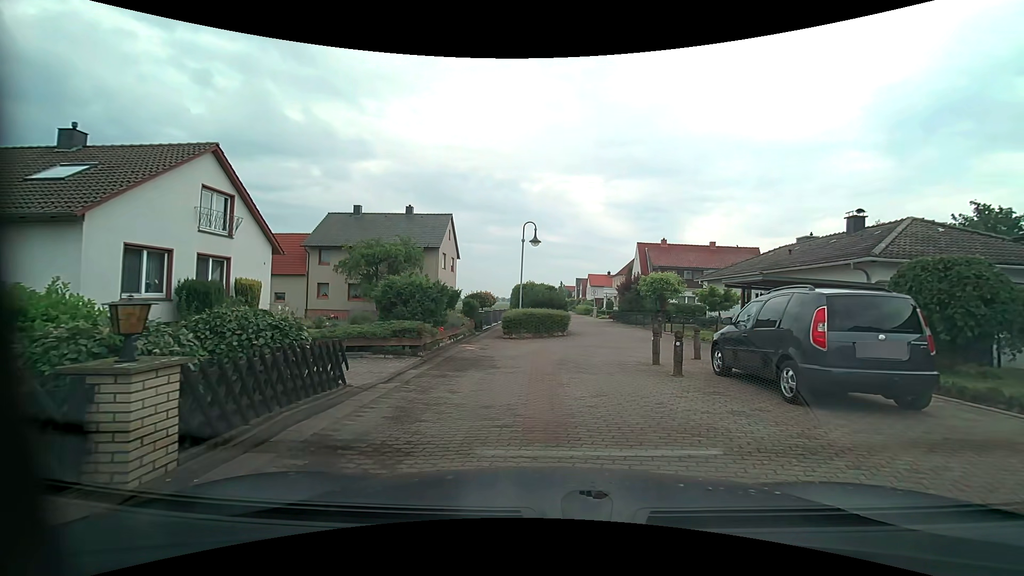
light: Day
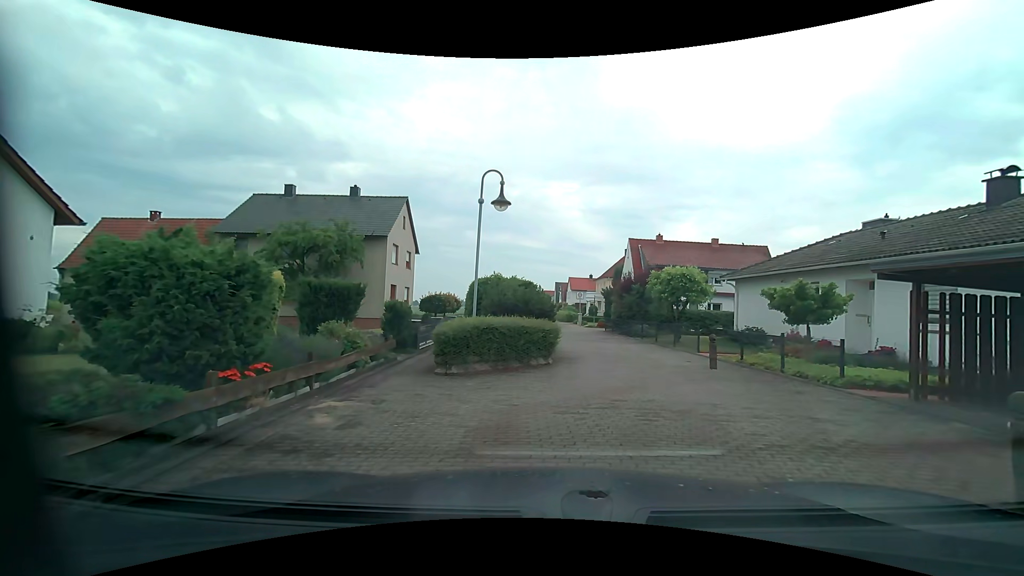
(+0.2, +8.9) m; +4°
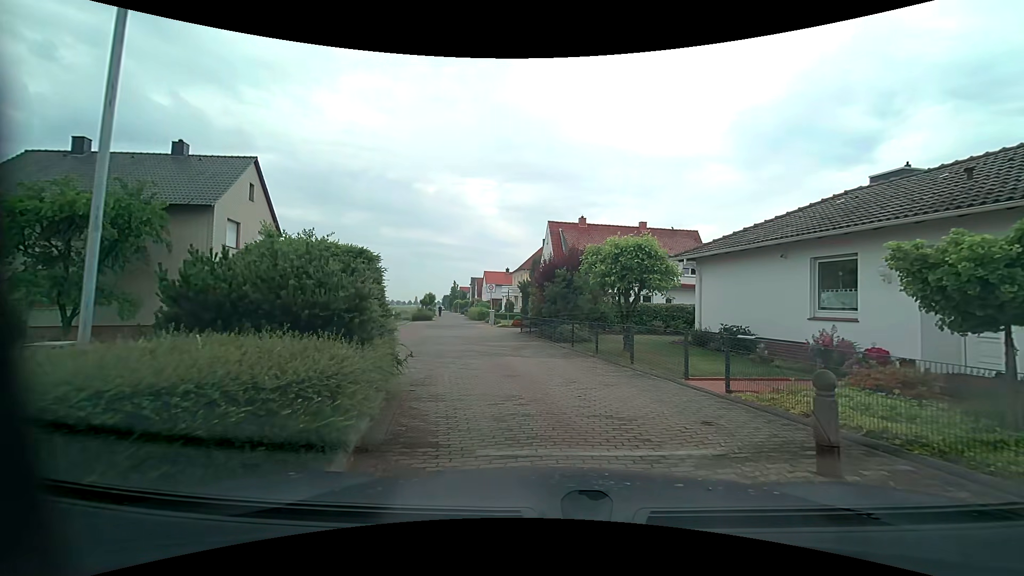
(+0.7, +8.5) m; +9°
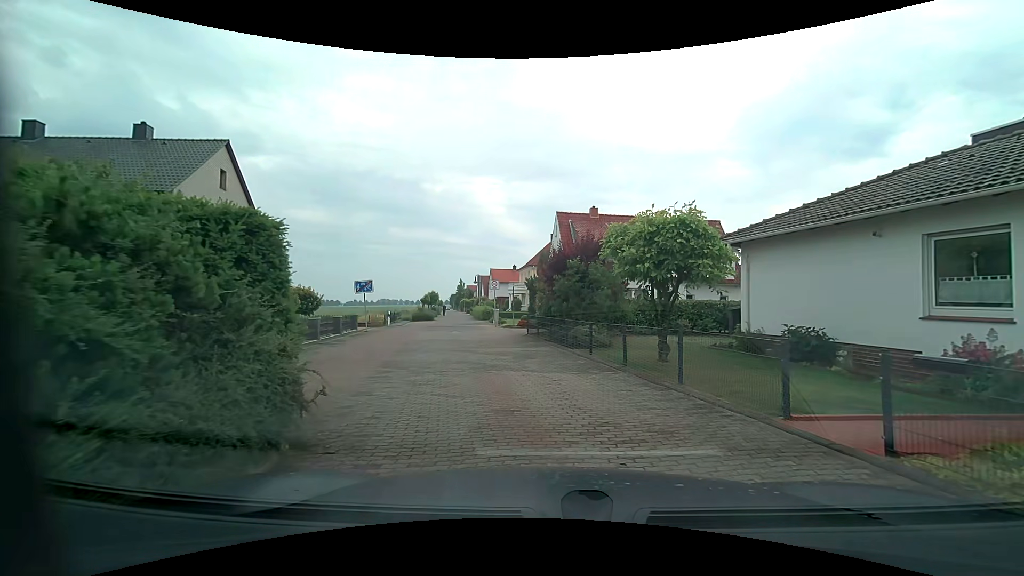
(0.0, +3.4) m; 0°
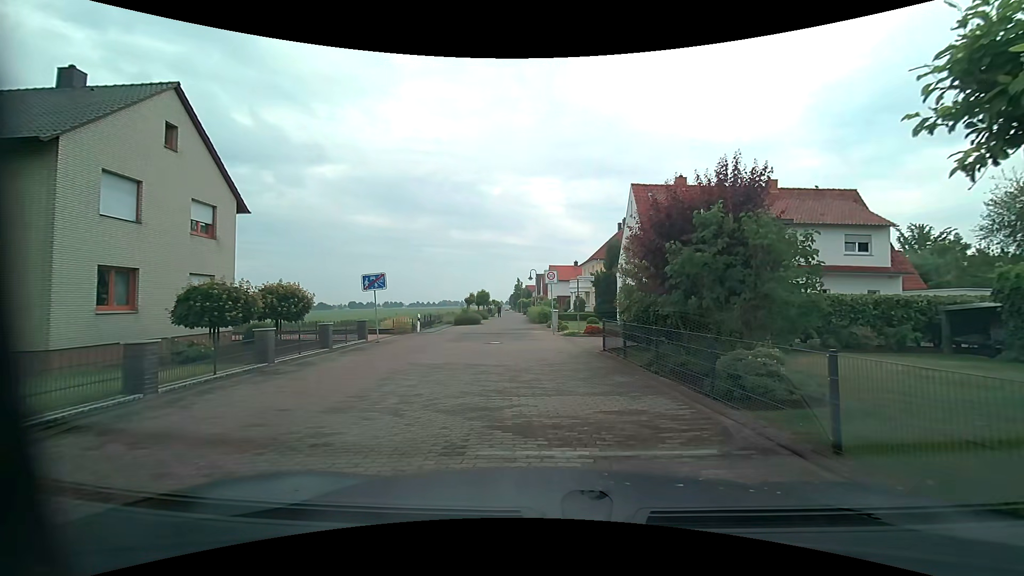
(-0.6, +8.5) m; -6°
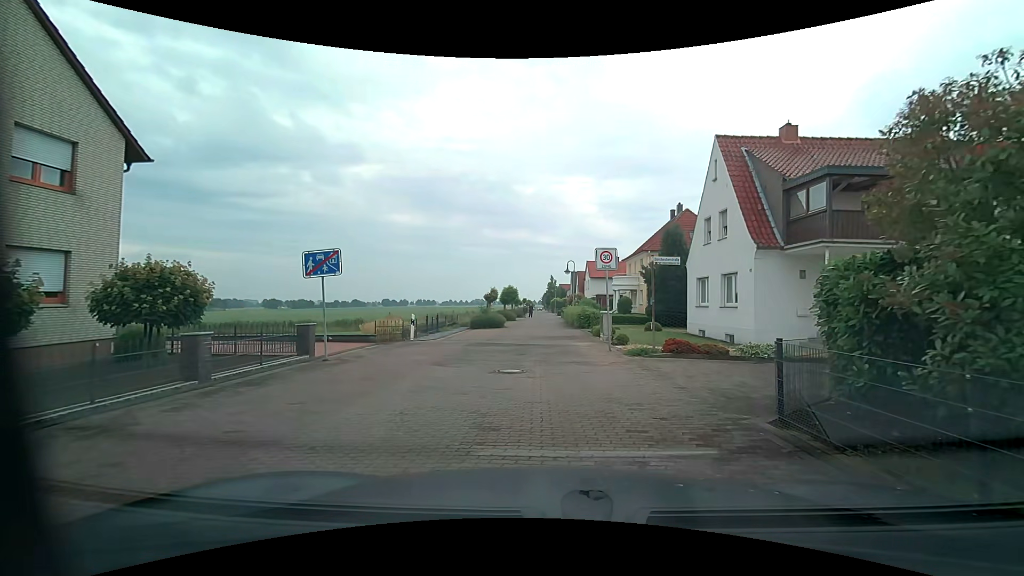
(-0.6, +8.6) m; -6°
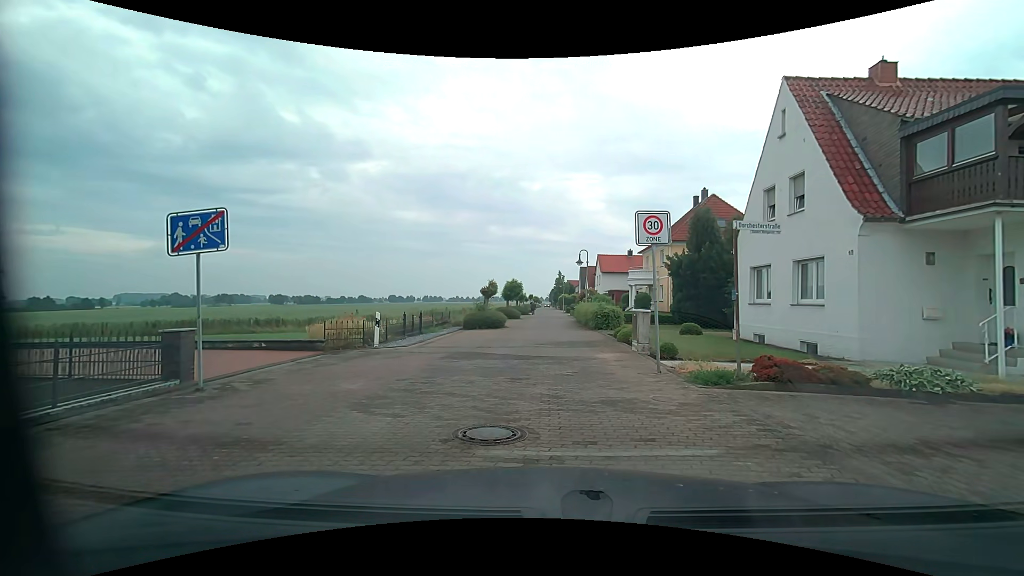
(0.0, +5.4) m; 0°
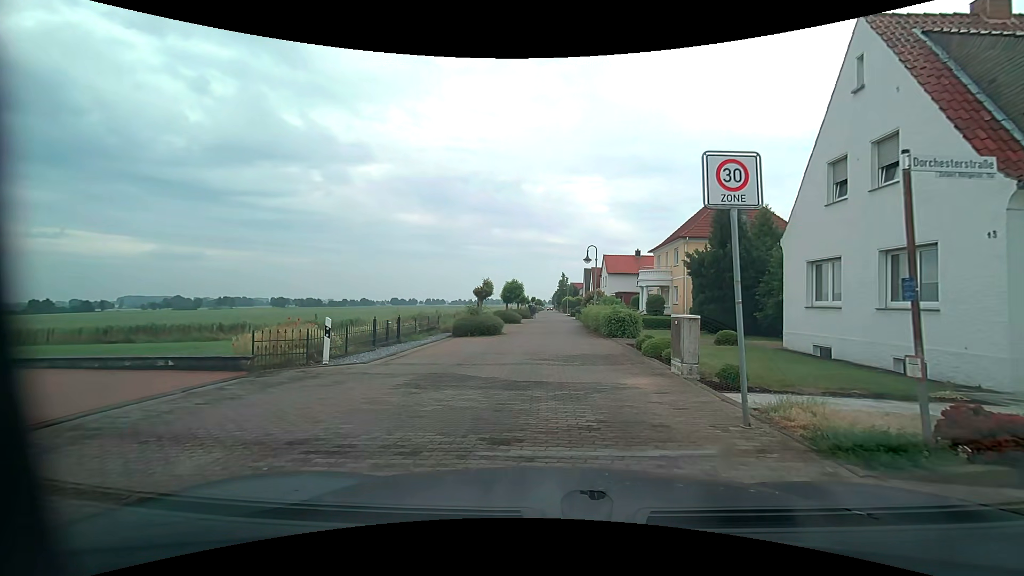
(0.0, +3.9) m; 0°
